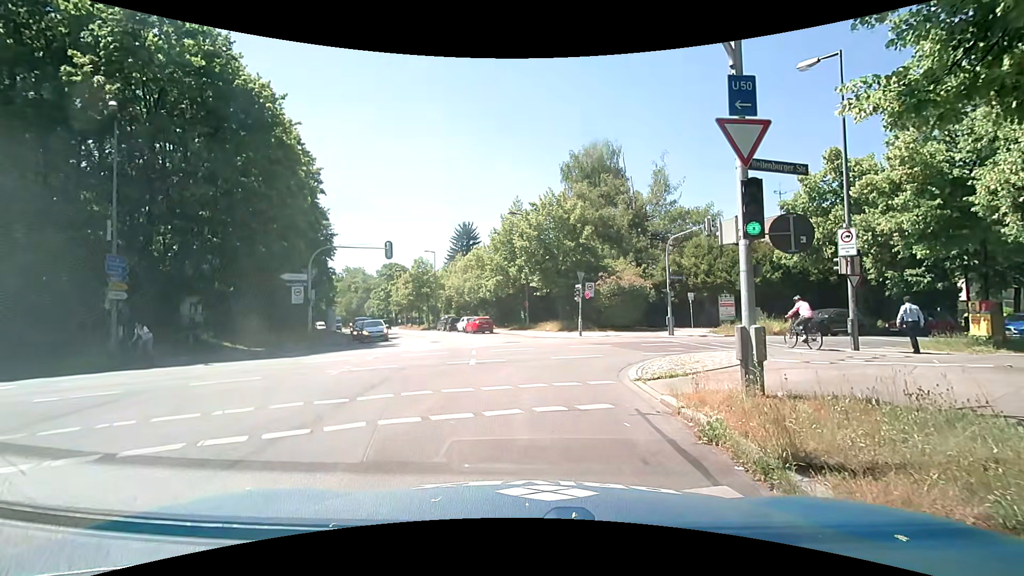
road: tertiary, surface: asphalt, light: Day
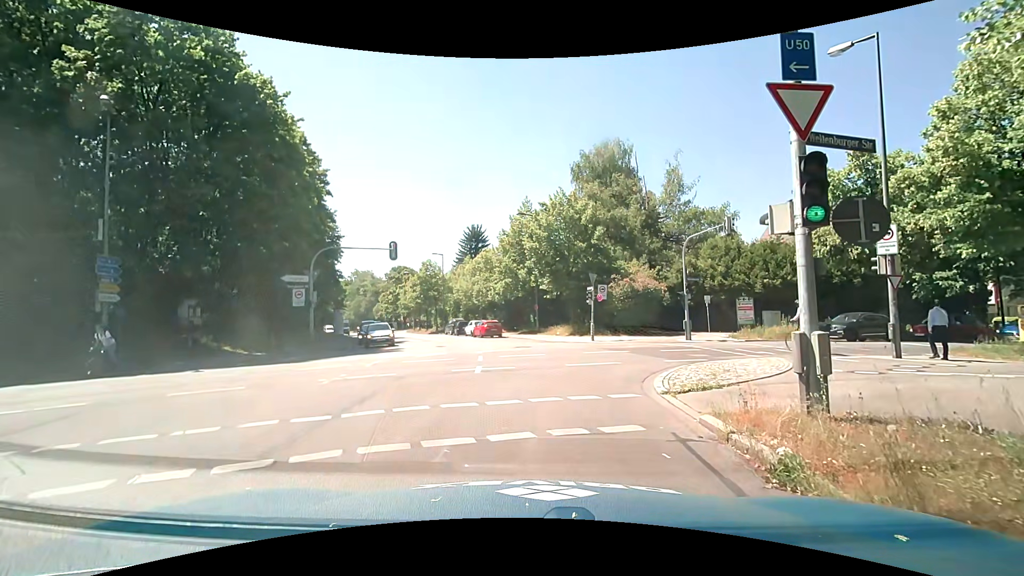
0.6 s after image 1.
(0.0, +1.3) m; -2°
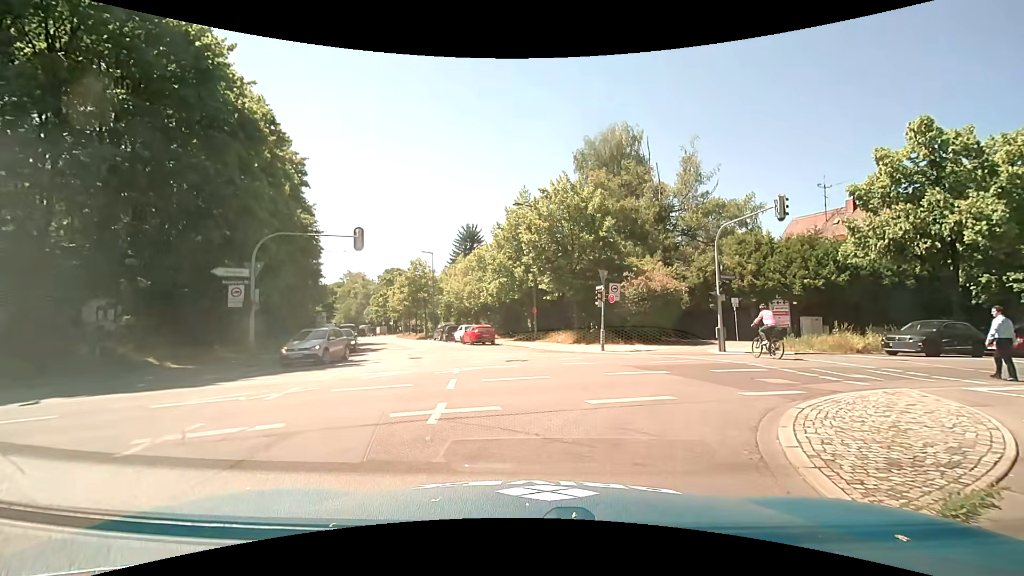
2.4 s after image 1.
(+0.2, +5.3) m; +2°
